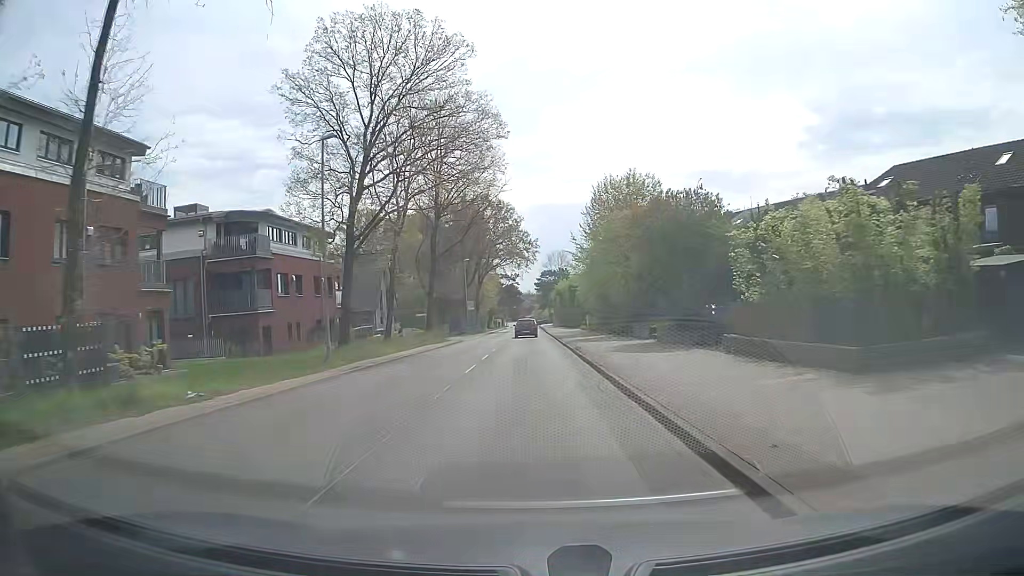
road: tertiary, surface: asphalt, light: Day
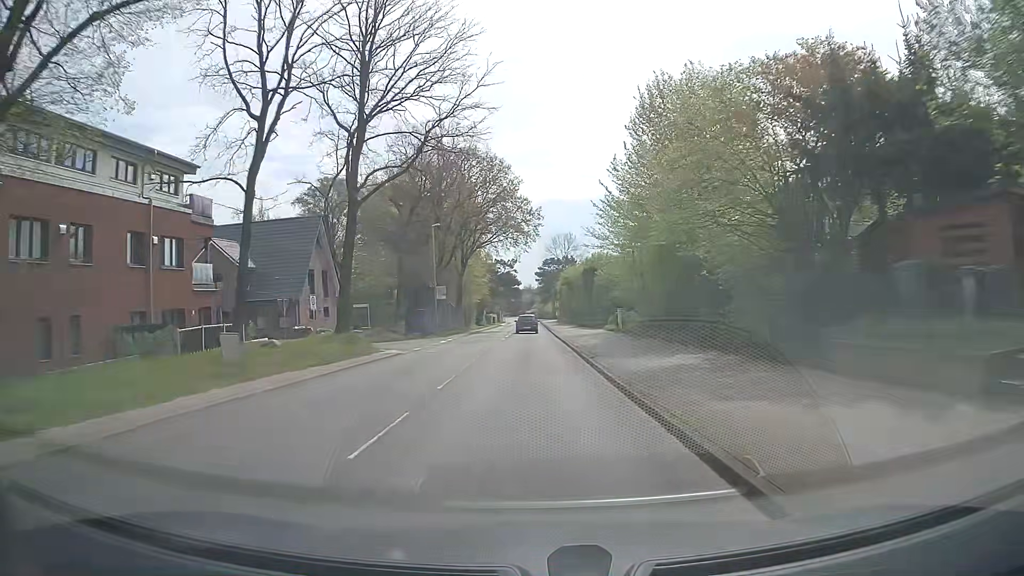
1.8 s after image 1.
(-0.2, +23.2) m; -1°
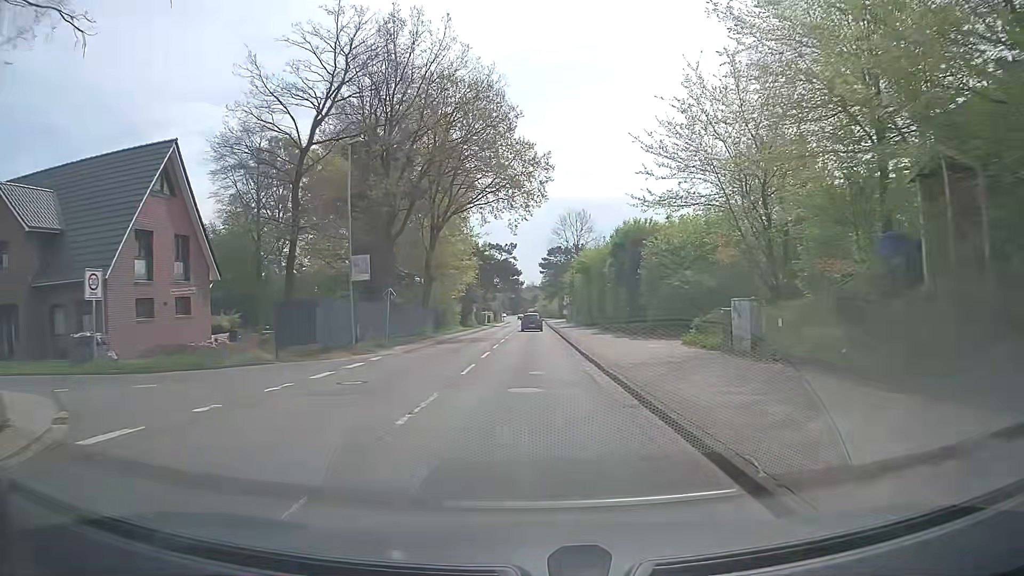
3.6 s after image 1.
(0.0, +23.1) m; 0°
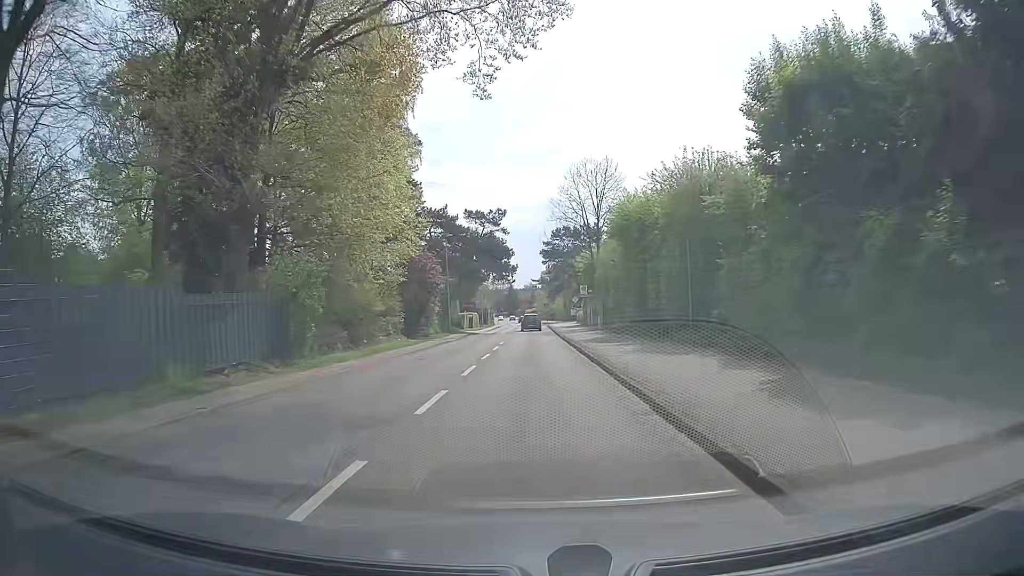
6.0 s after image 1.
(-0.1, +30.6) m; 0°
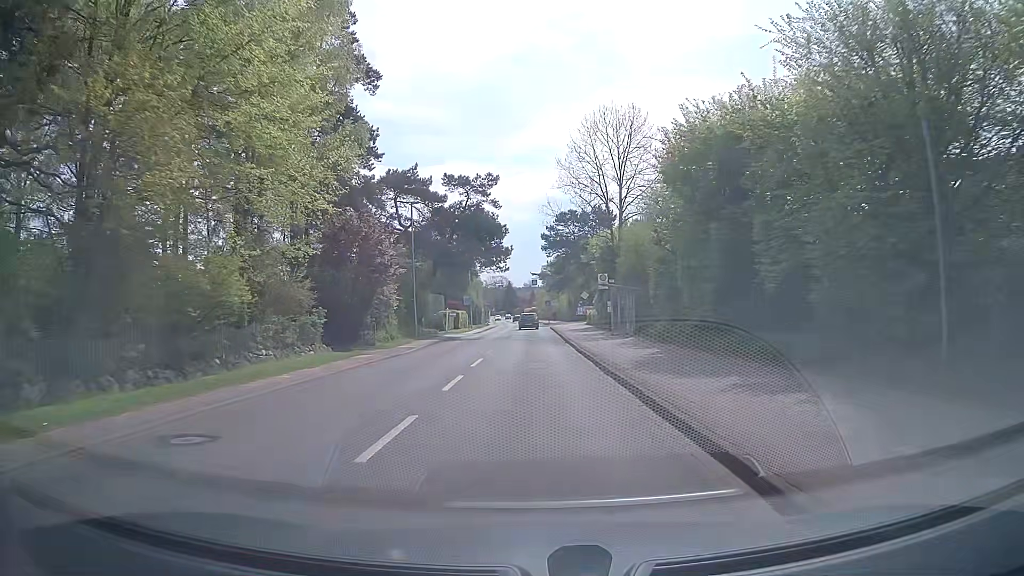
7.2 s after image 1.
(0.0, +15.3) m; 0°
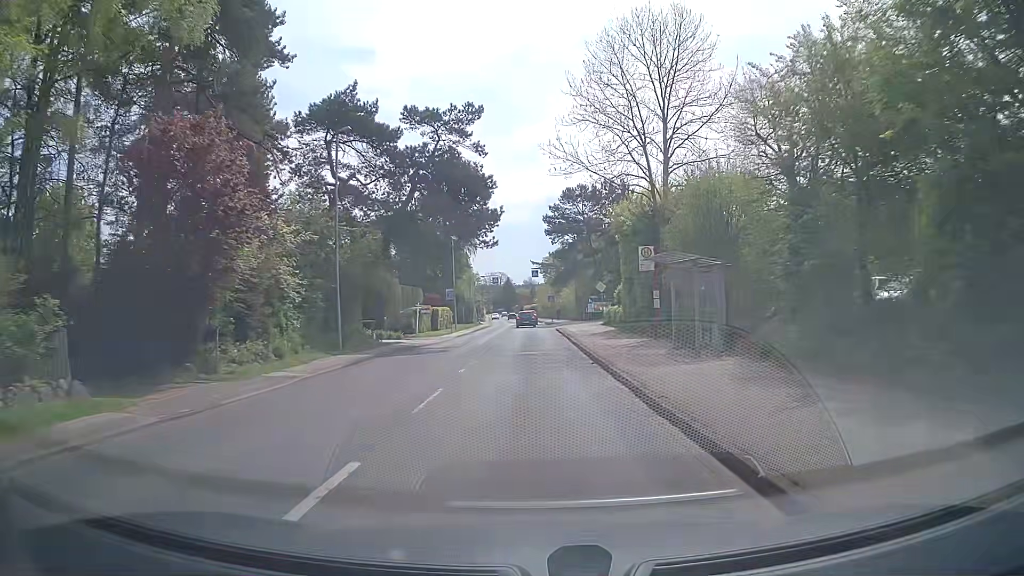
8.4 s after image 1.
(0.0, +15.3) m; -1°
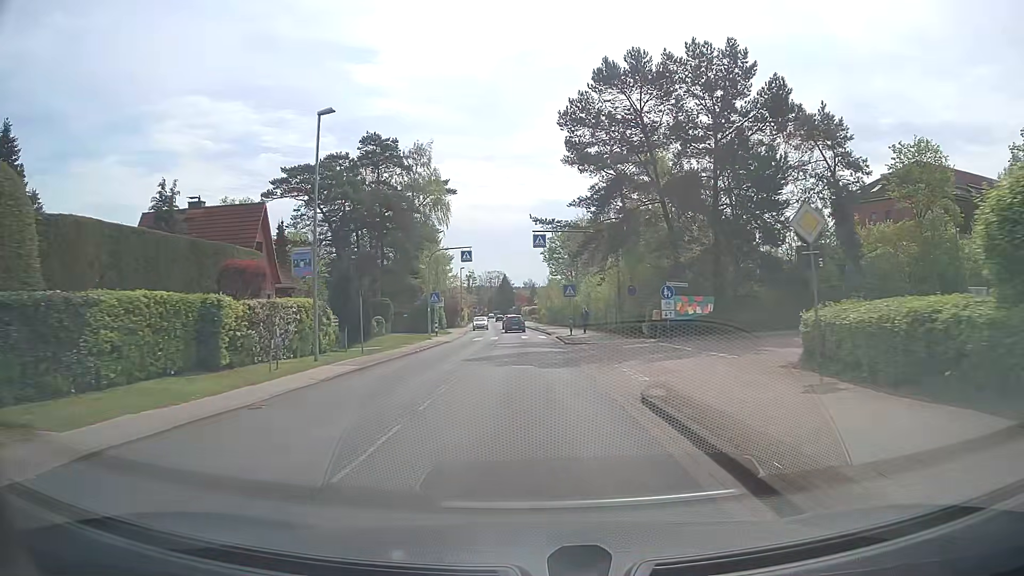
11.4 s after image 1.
(+0.5, +38.1) m; +1°
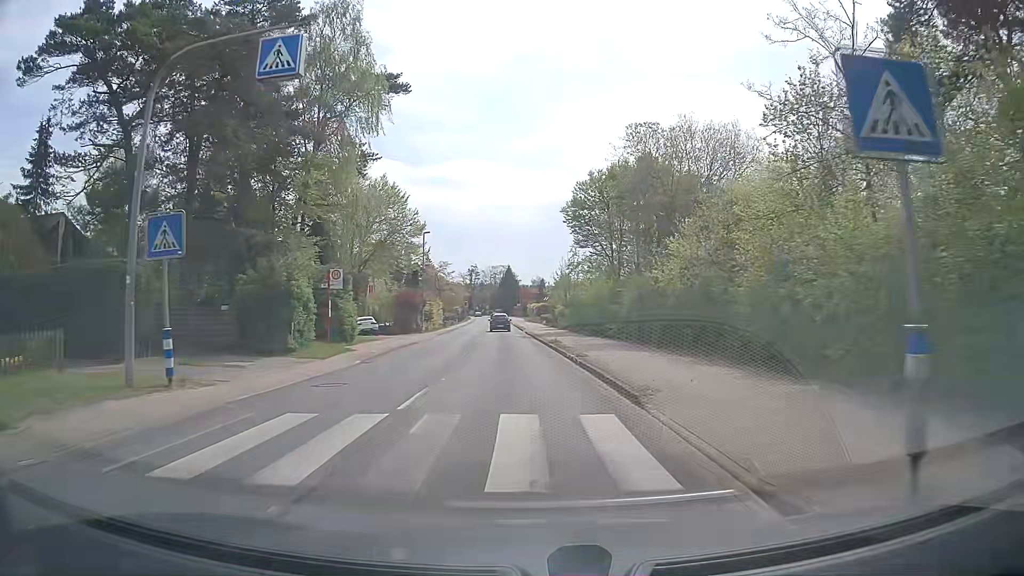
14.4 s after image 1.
(0.0, +36.3) m; 0°
(0, +10) (-1, +20) (-1, +30) (-2, +40) (-3, +50) (-3, +60) (-4, +70) (-4, +80) (-5, +90) (-6, +100) m
